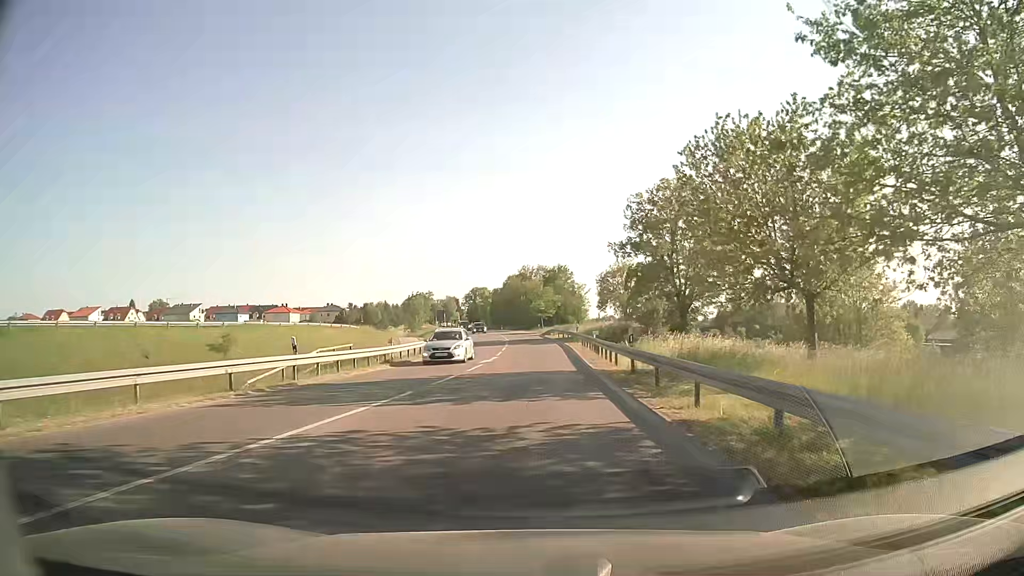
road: tertiary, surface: asphalt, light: Day
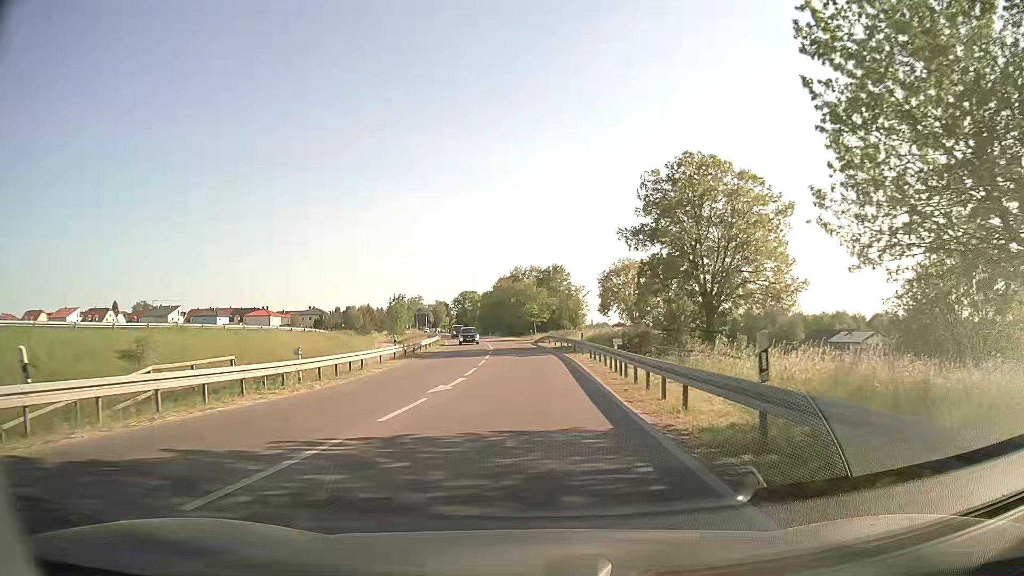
(+0.1, +12.4) m; +1°
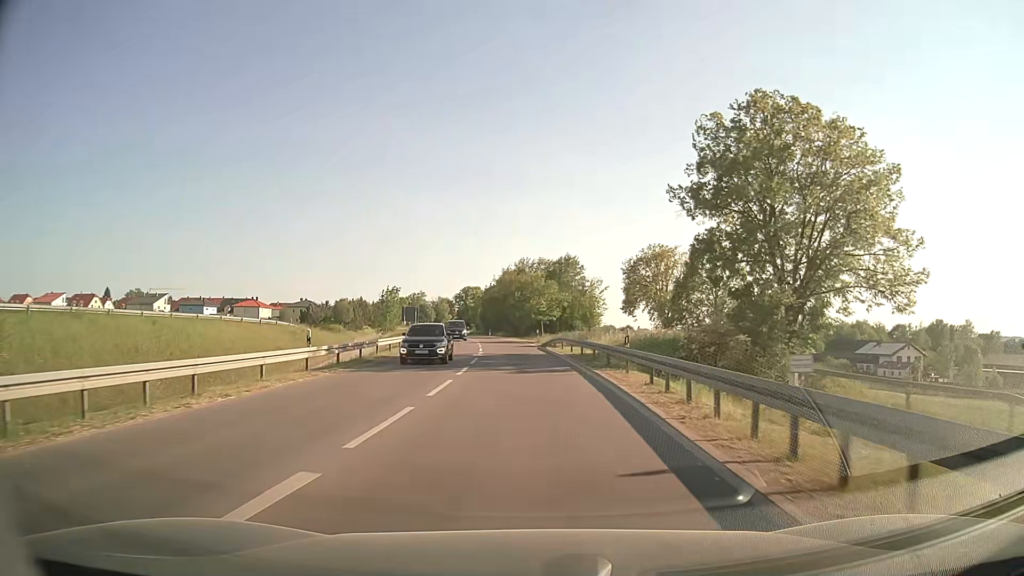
(0.0, +15.5) m; 0°
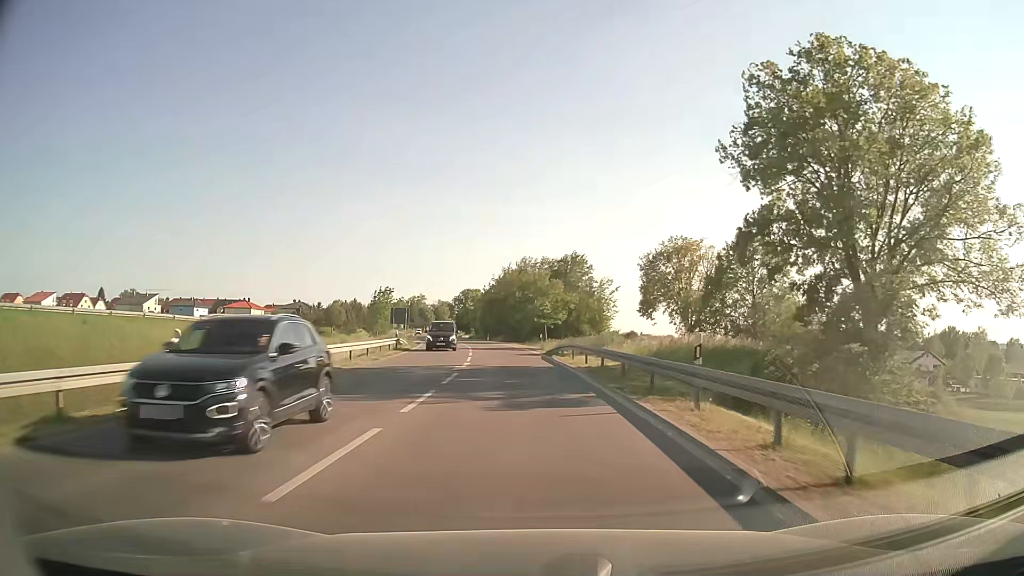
(0.0, +8.8) m; 0°
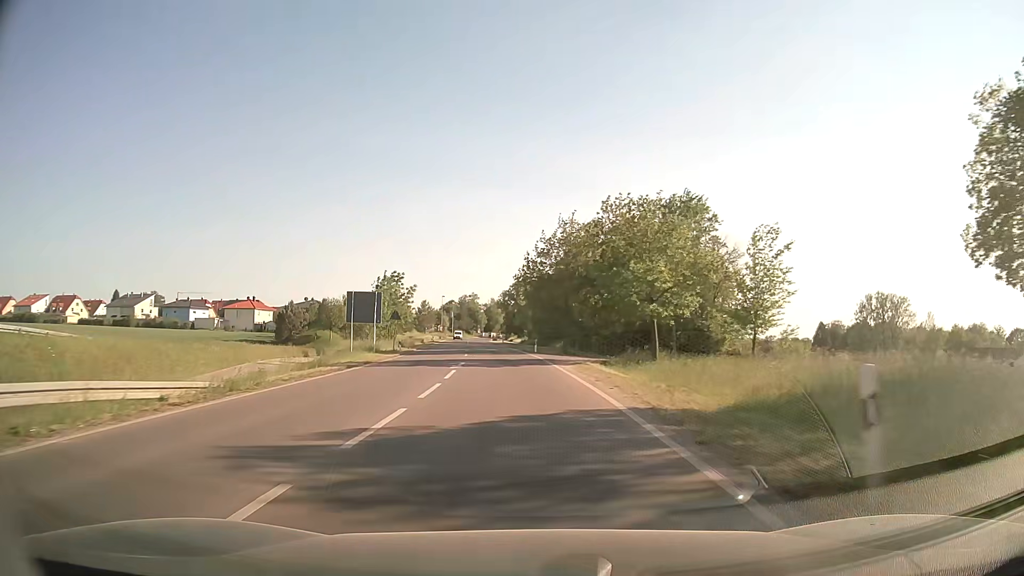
(-1.3, +40.3) m; -5°
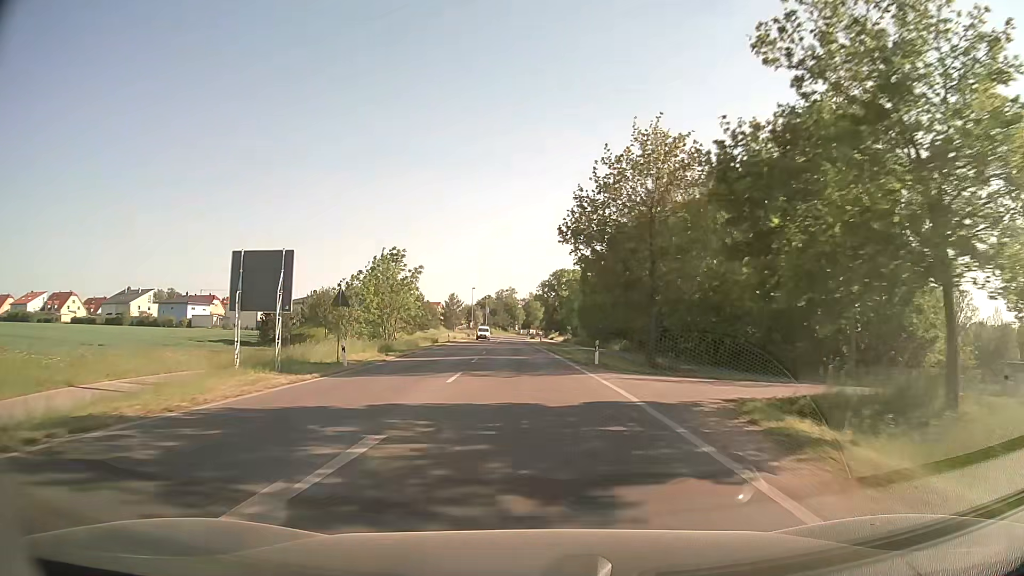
(-0.6, +22.2) m; -3°
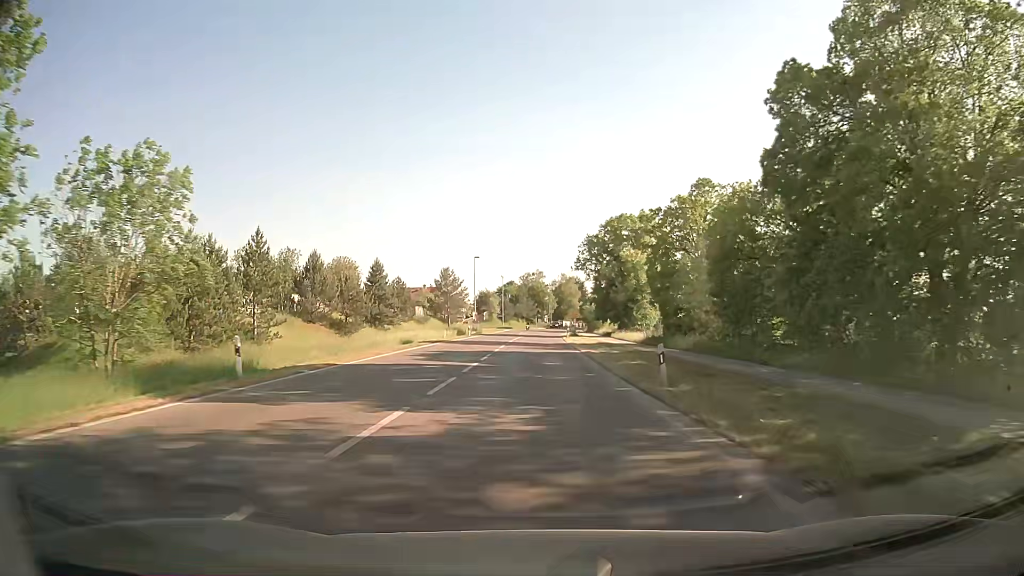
(-1.5, +55.6) m; -2°
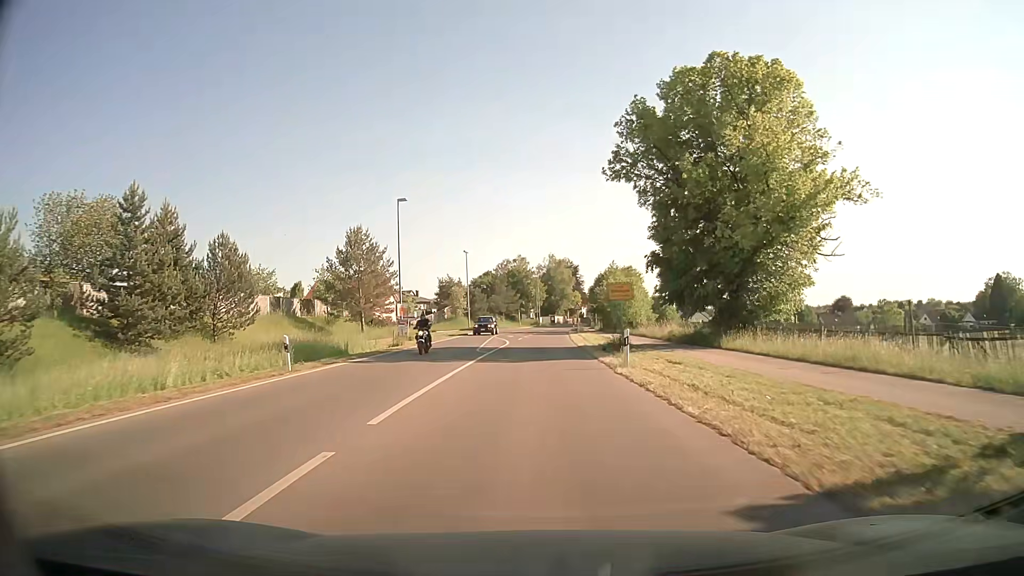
(0.0, +45.4) m; +1°
(0, +10) (0, +20) (+1, +30) (+1, +40) (+1, +50) (+1, +60) (+2, +70) (+3, +80) (+4, +90) (+5, +100) m
